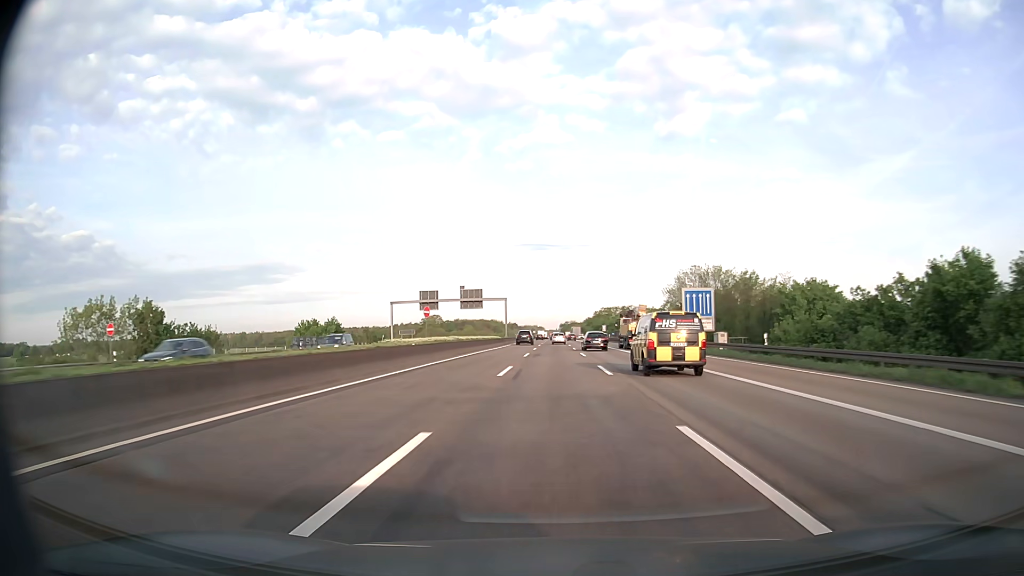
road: motorway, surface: asphalt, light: Day
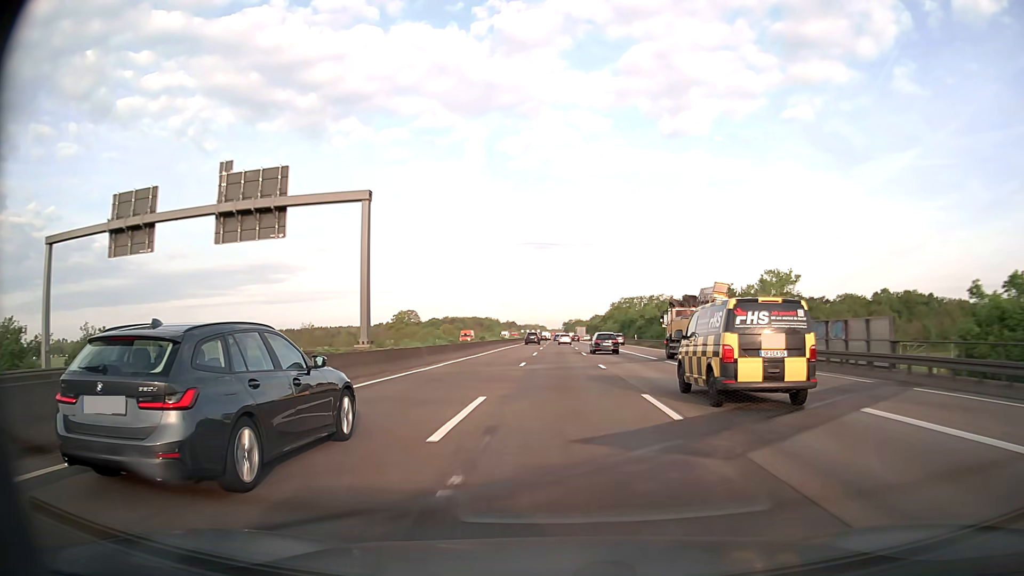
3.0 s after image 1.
(-0.2, +84.7) m; 0°
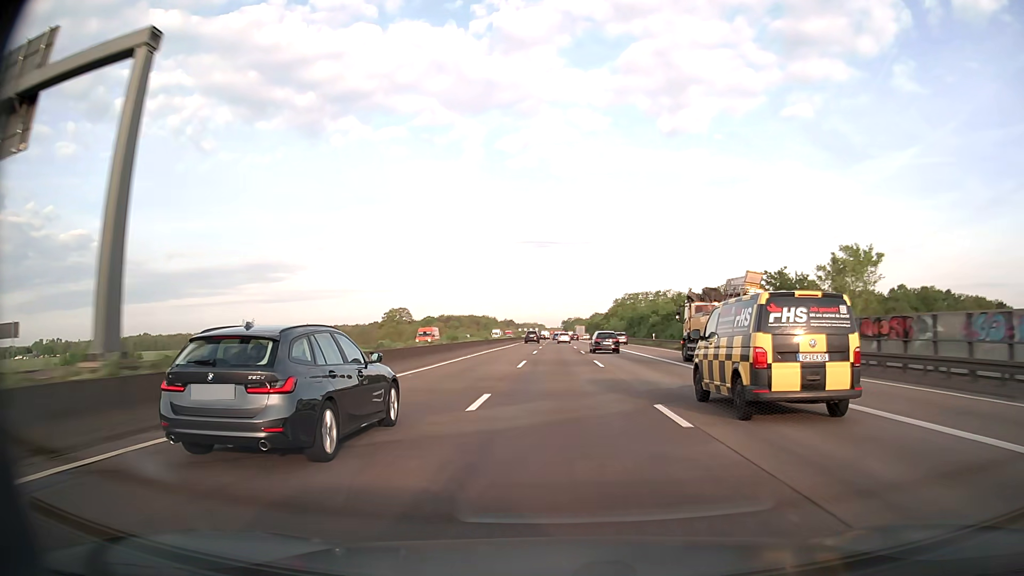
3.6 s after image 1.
(0.0, +17.1) m; 0°
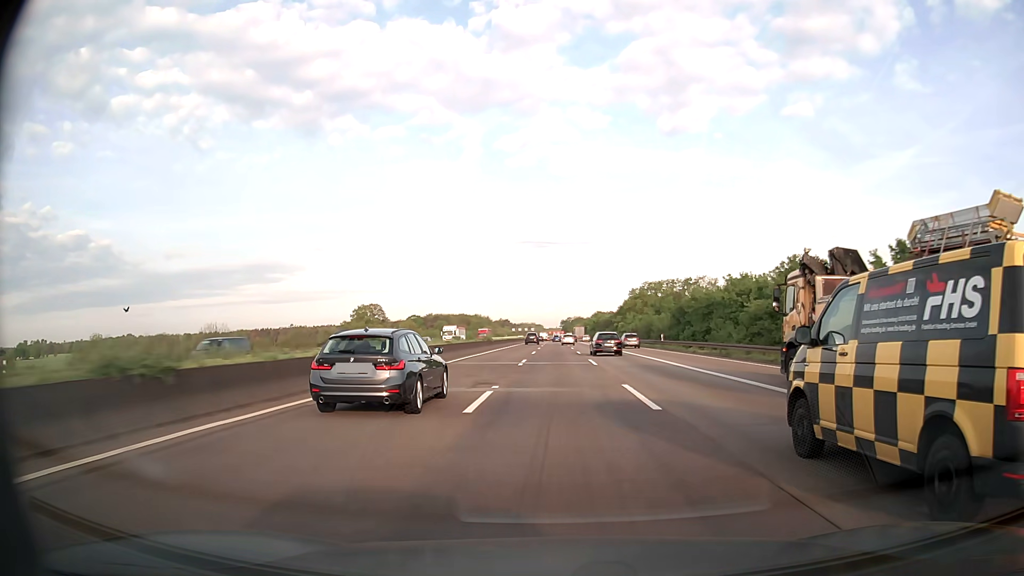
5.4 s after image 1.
(+0.1, +51.5) m; 0°
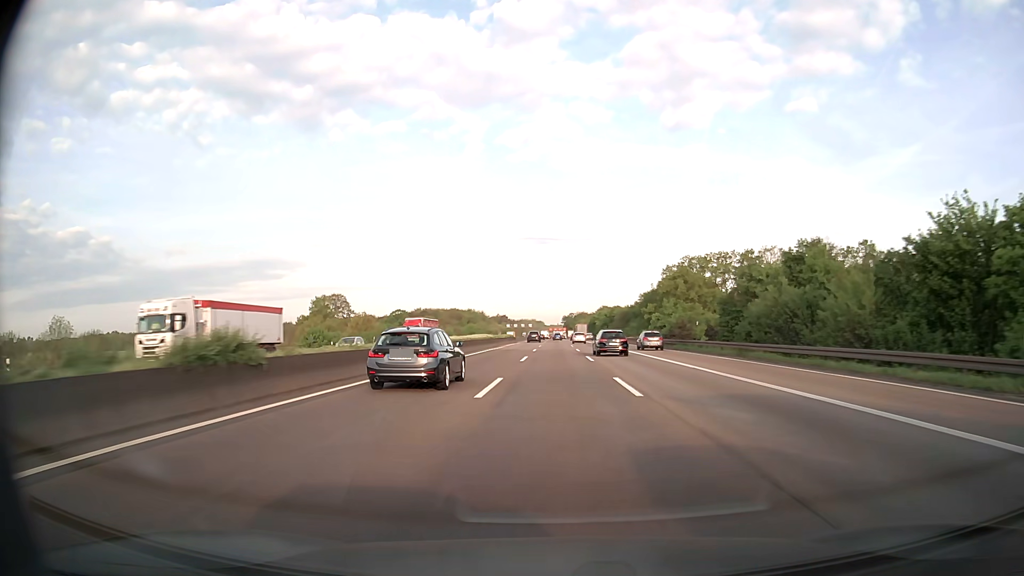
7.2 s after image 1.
(-0.1, +51.8) m; 0°
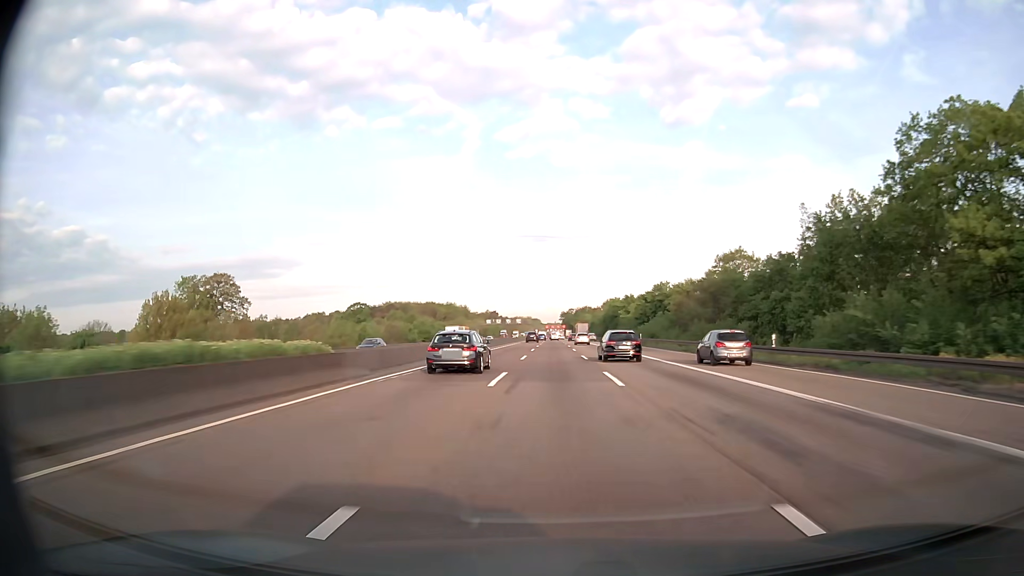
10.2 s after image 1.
(0.0, +86.5) m; 0°
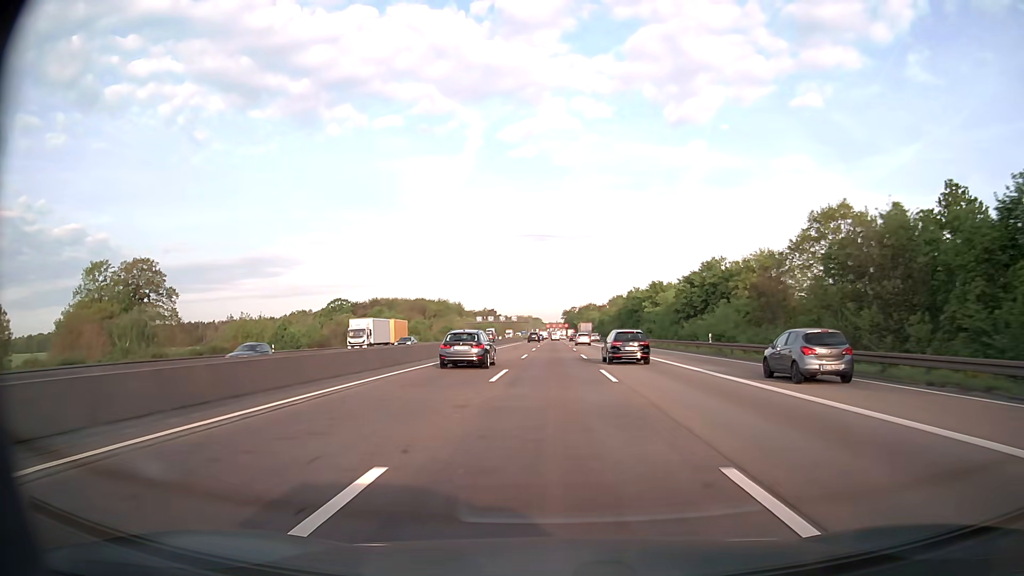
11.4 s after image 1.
(0.0, +34.6) m; 0°
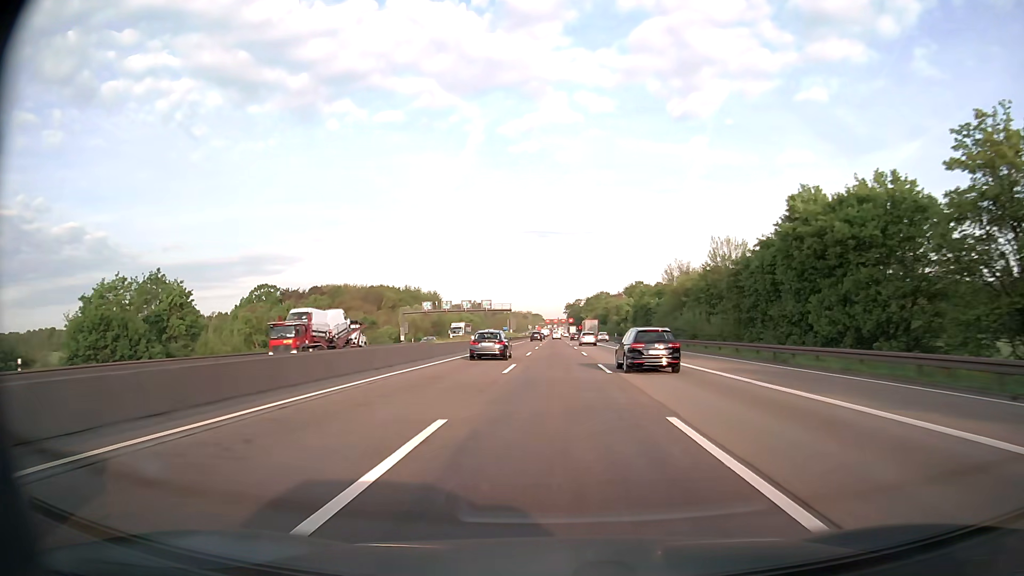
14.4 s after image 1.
(-0.1, +86.3) m; 0°
(0, +10) (0, +20) (0, +30) (0, +40) (0, +50) (0, +60) (0, +70) (0, +80) (0, +90) (0, +100) m
